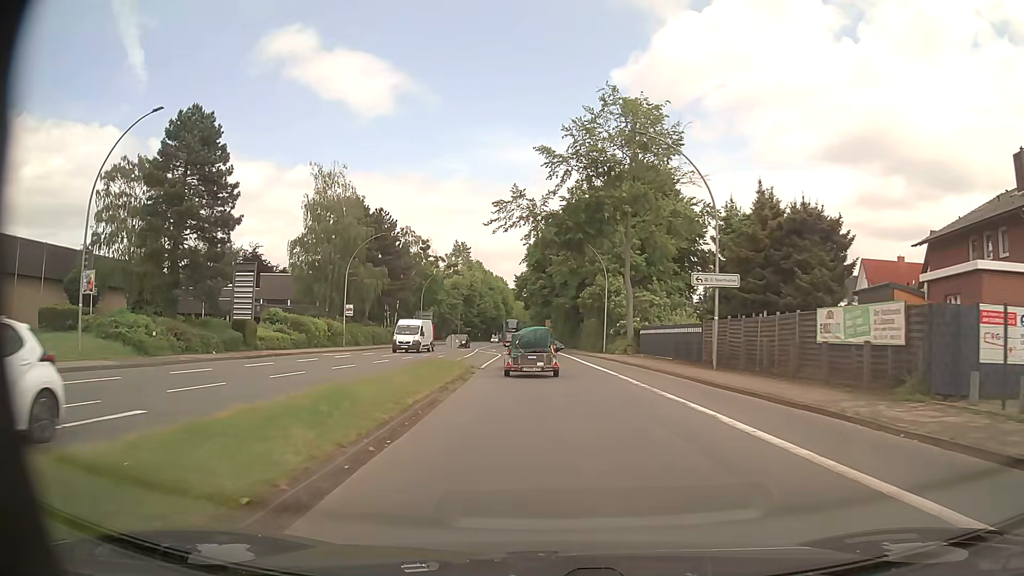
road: primary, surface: asphalt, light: Day
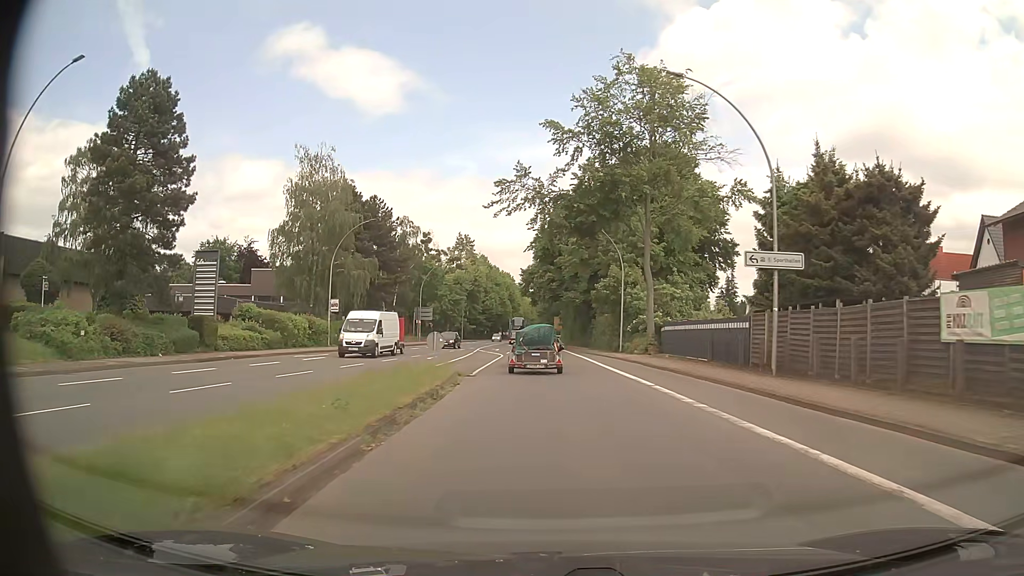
(0.0, +6.5) m; -1°
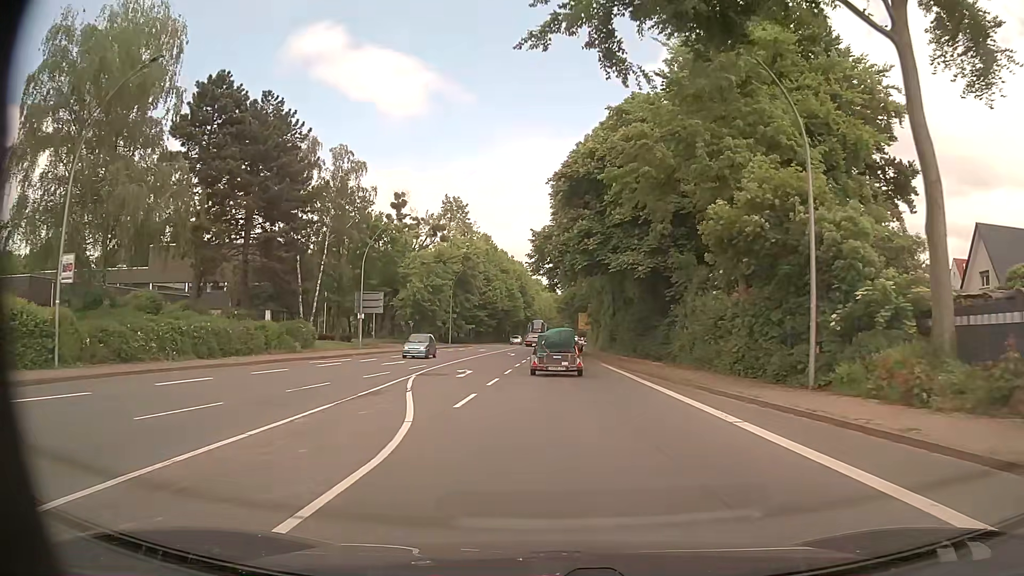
(-0.8, +34.4) m; -1°
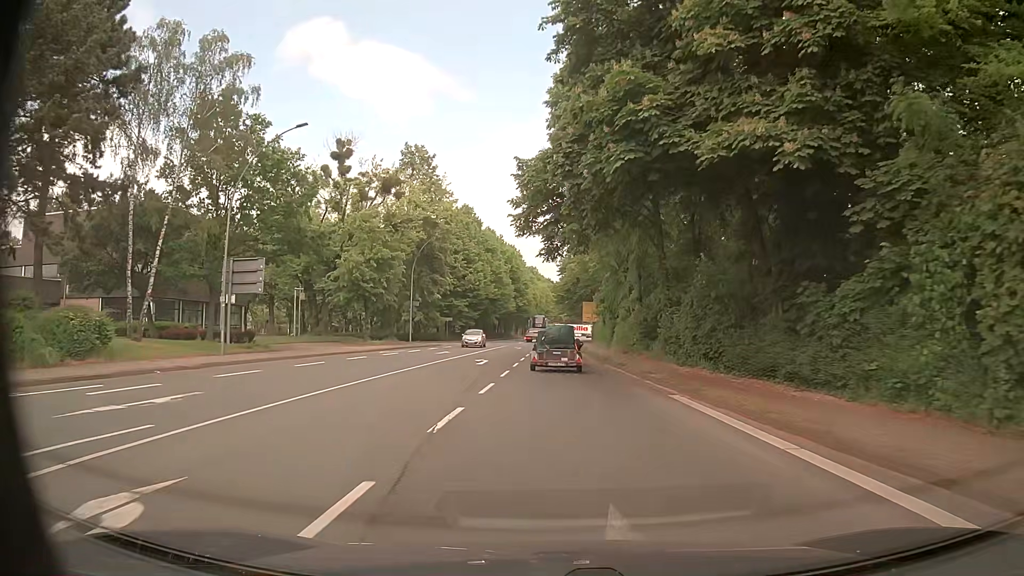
(-0.2, +21.8) m; 0°
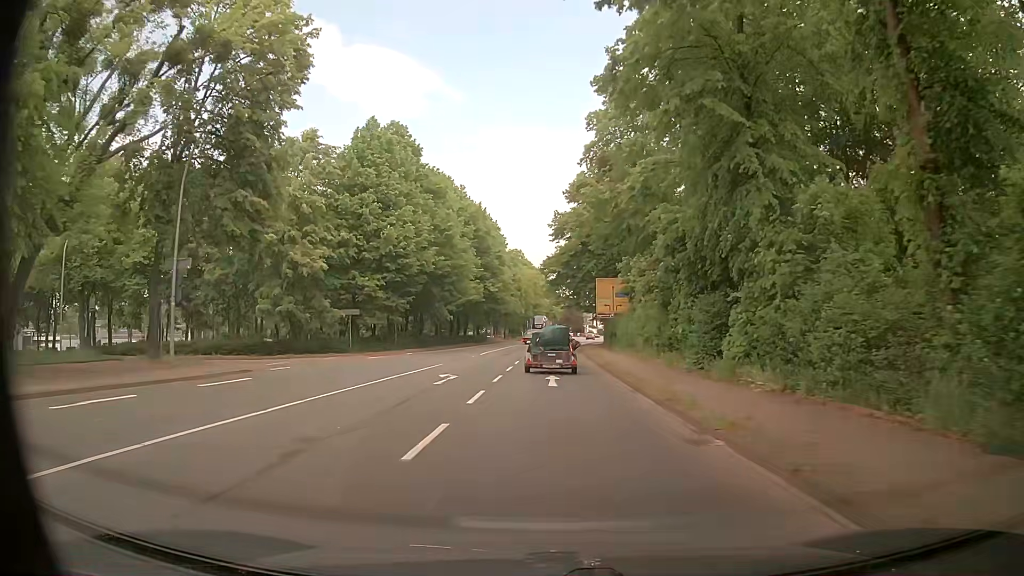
(-0.1, +38.0) m; 0°
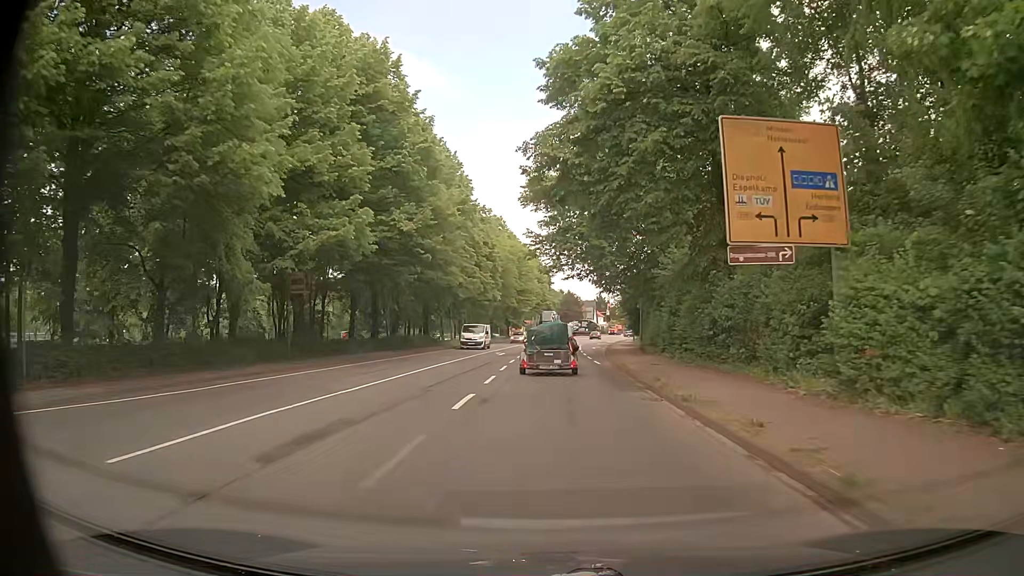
(+0.4, +37.3) m; +1°
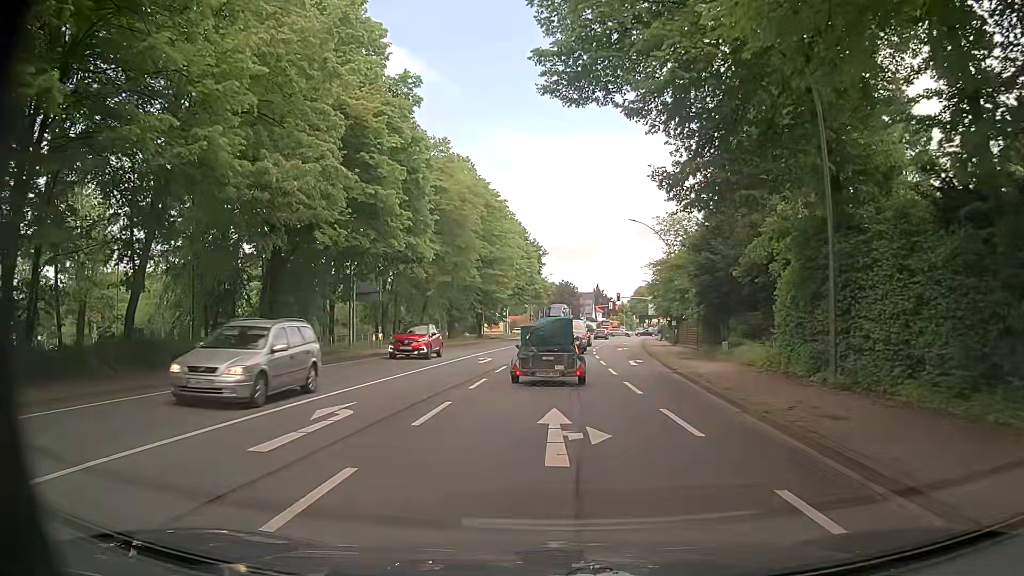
(-0.1, +32.0) m; -1°
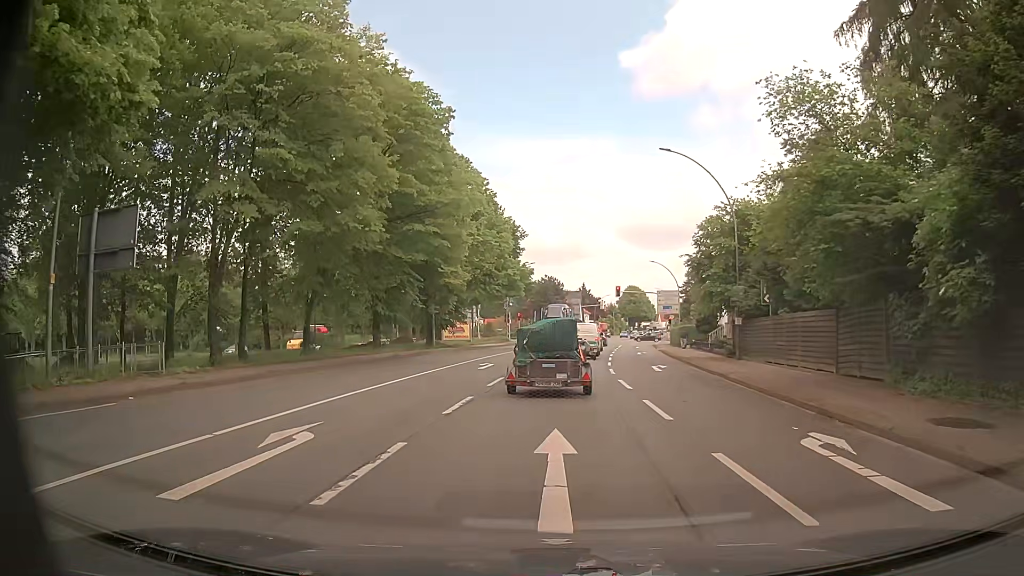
(+0.7, +21.7) m; +4°
